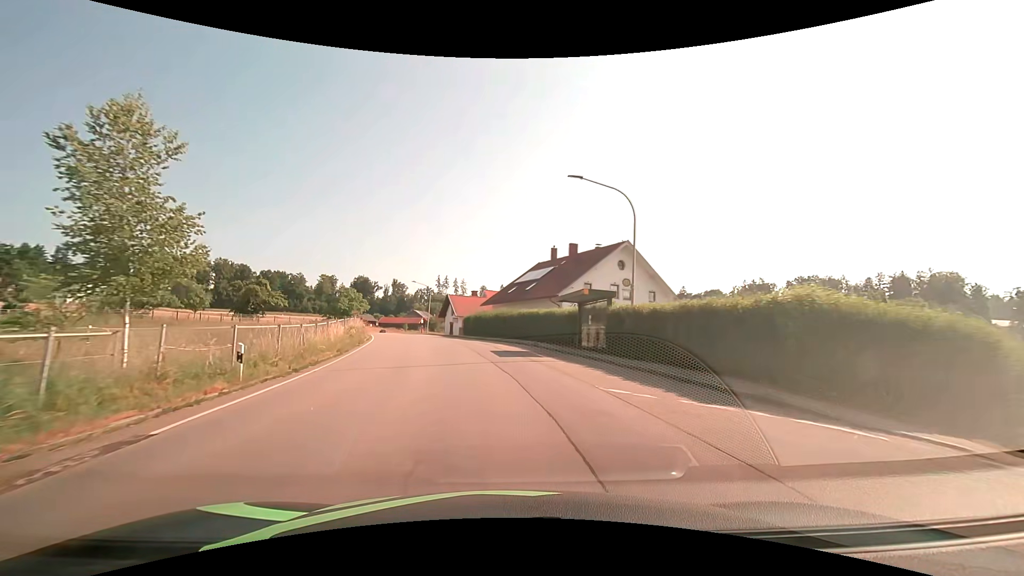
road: tertiary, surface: asphalt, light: Day
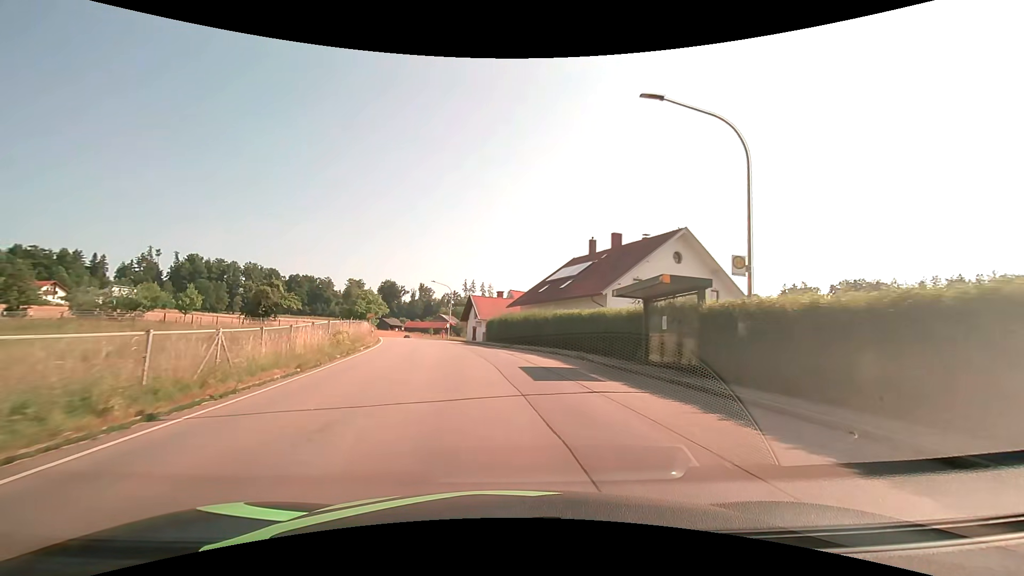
(-0.2, +7.5) m; -3°
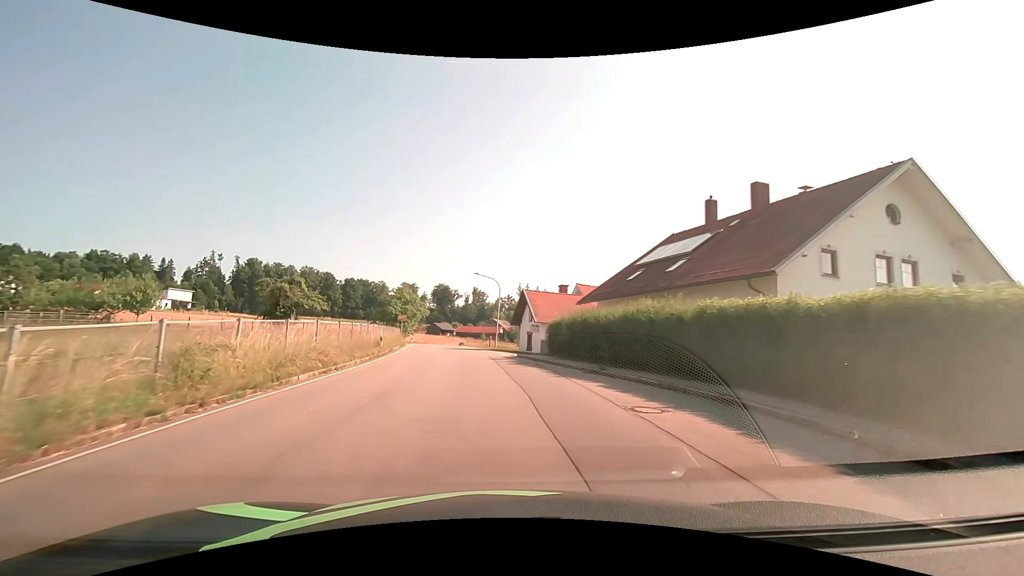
(-0.8, +14.9) m; -6°
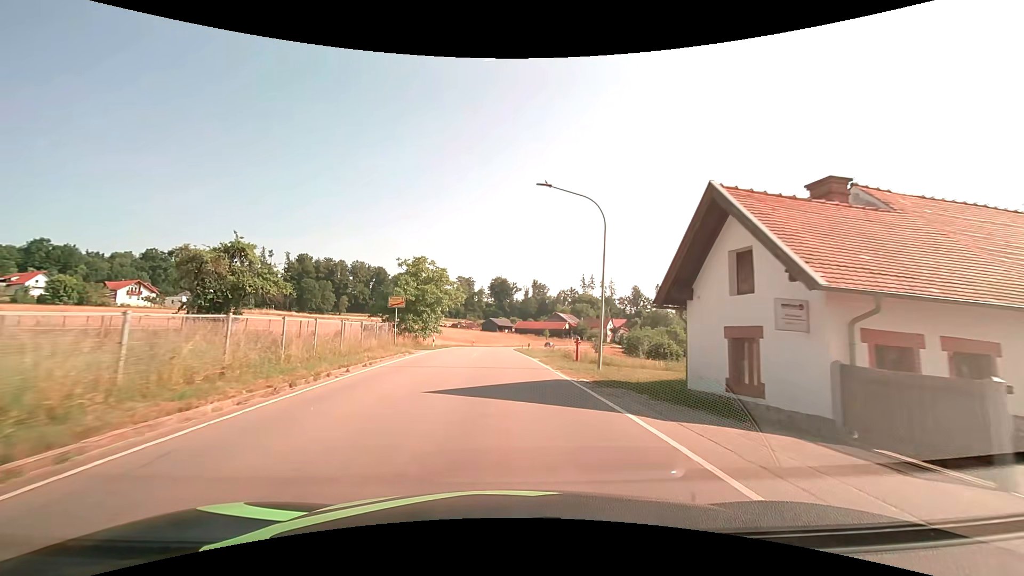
(-2.2, +30.3) m; -7°
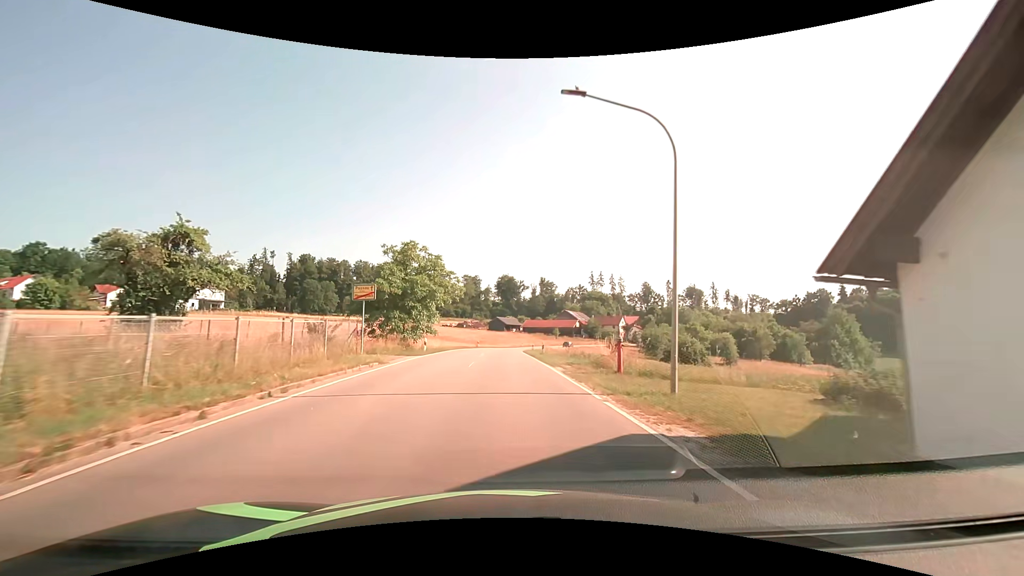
(-0.1, +8.0) m; -1°
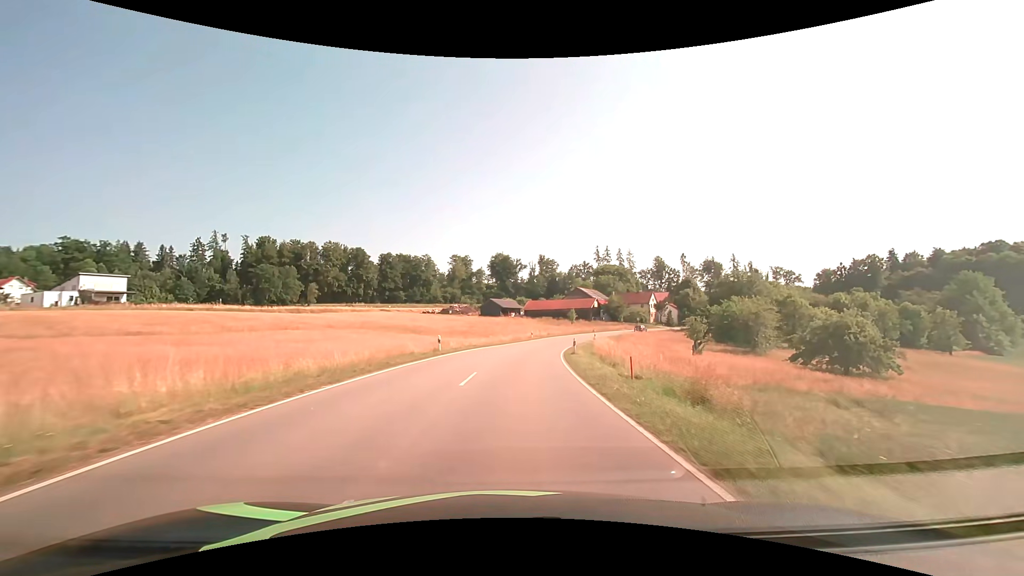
(-0.6, +43.4) m; 0°
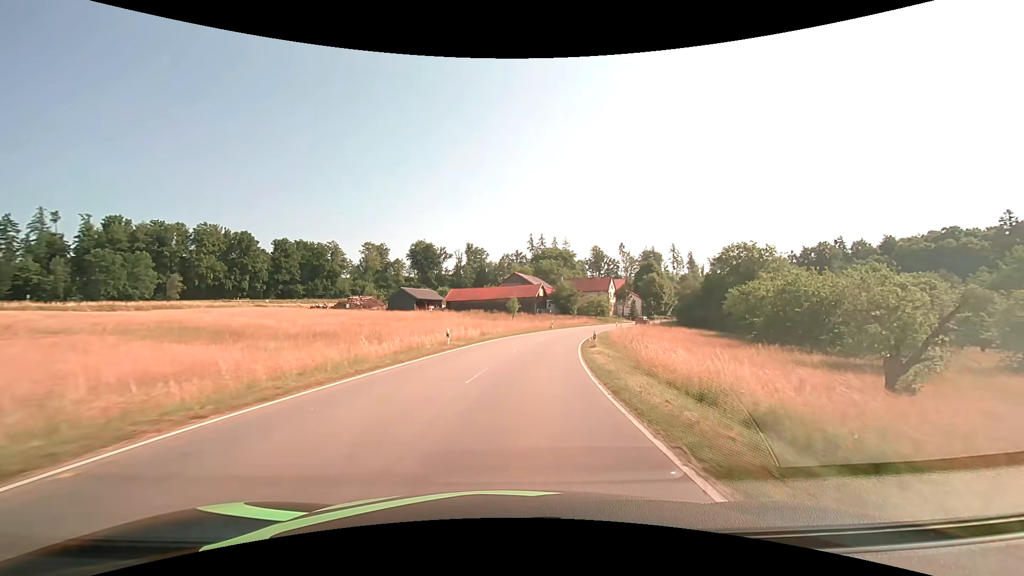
(+2.2, +36.3) m; +8°
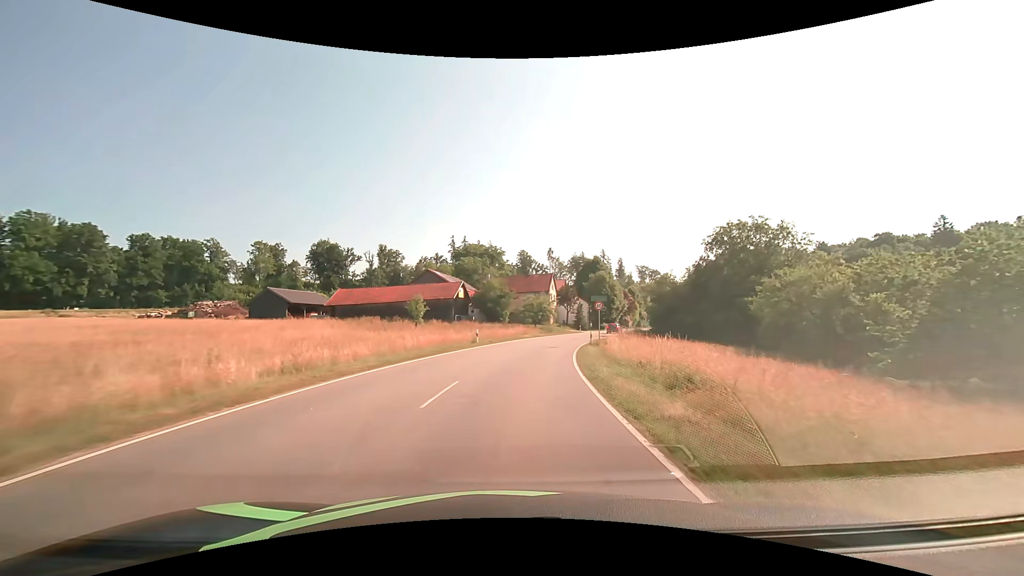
(+2.1, +27.2) m; +9°
(0, +10) (+1, +20) (+2, +30) (+4, +40) (+7, +49) (+10, +59) (+14, +68) (+18, +77) (+22, +87) (+26, +96) m
